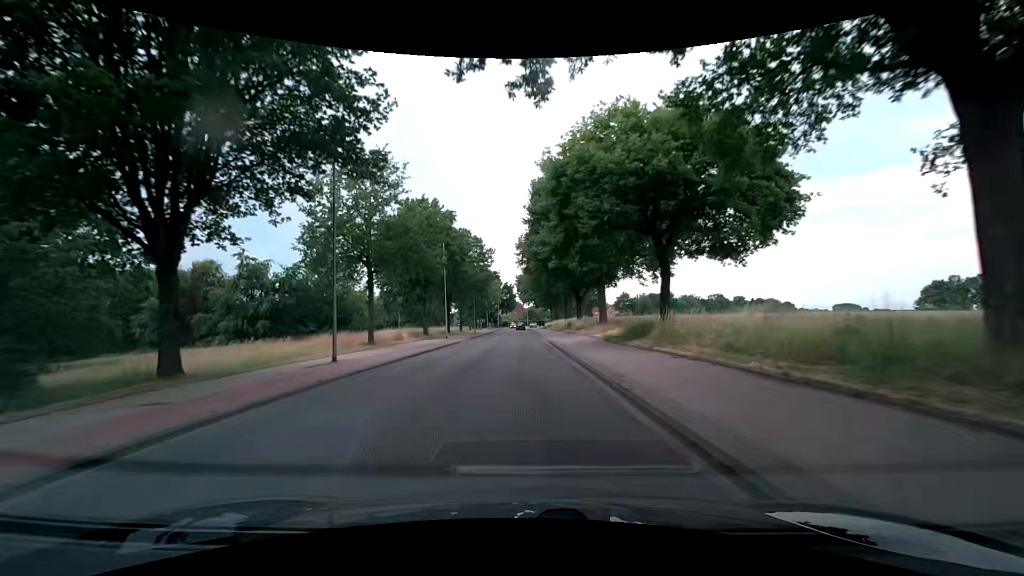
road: secondary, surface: asphalt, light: Day
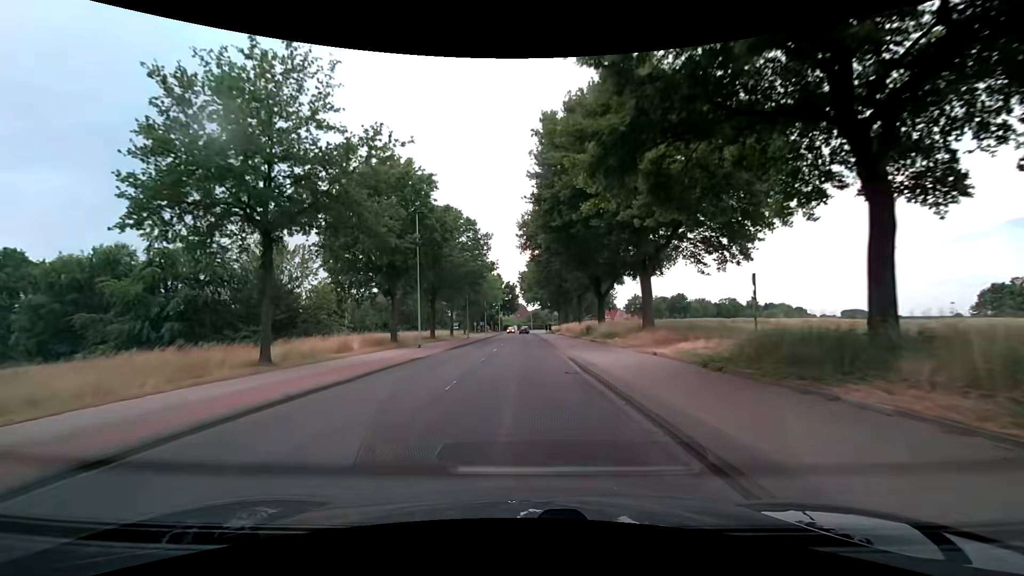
(0.0, +15.3) m; -1°
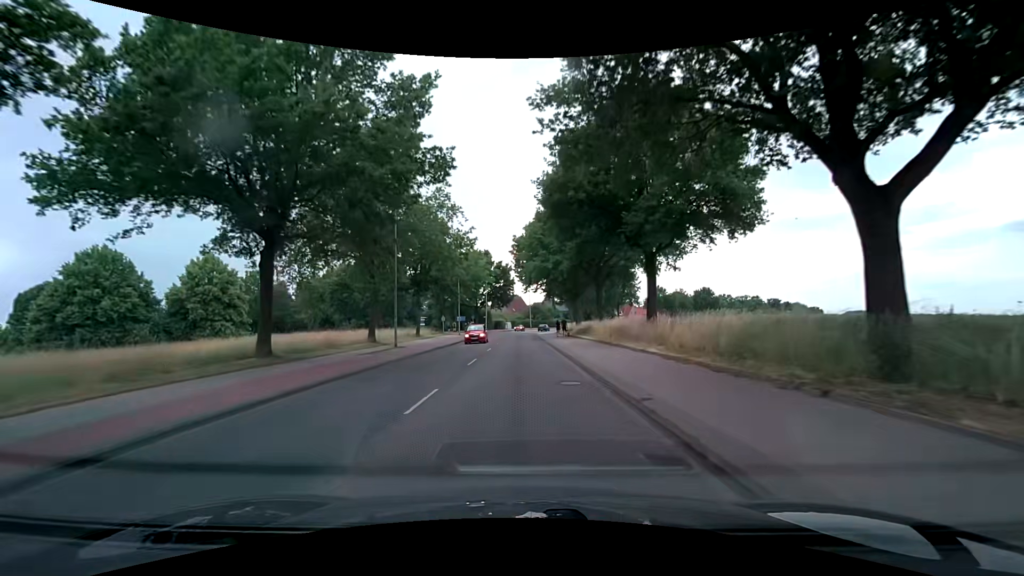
(+0.4, +38.2) m; +1°
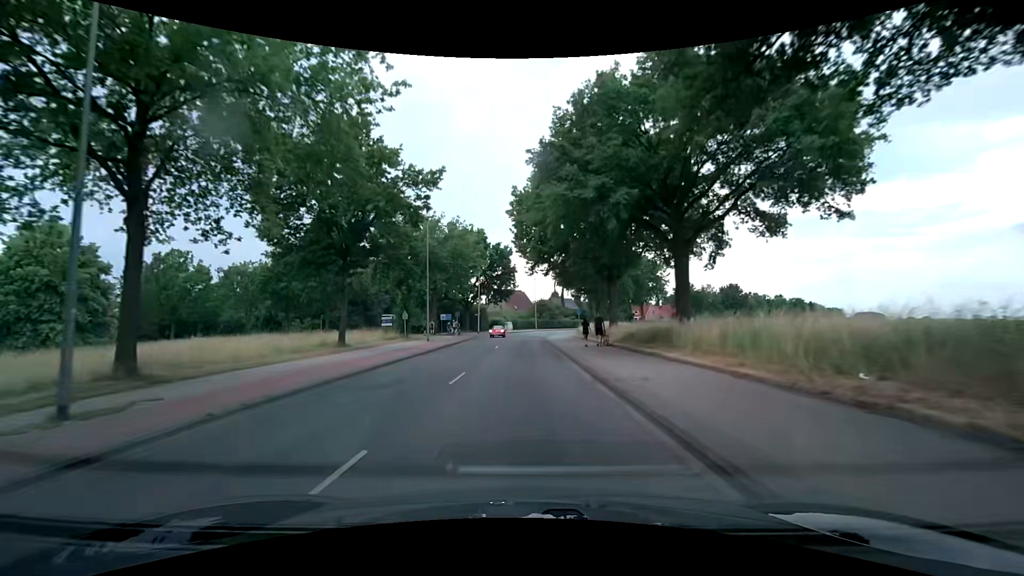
(0.0, +23.0) m; 0°
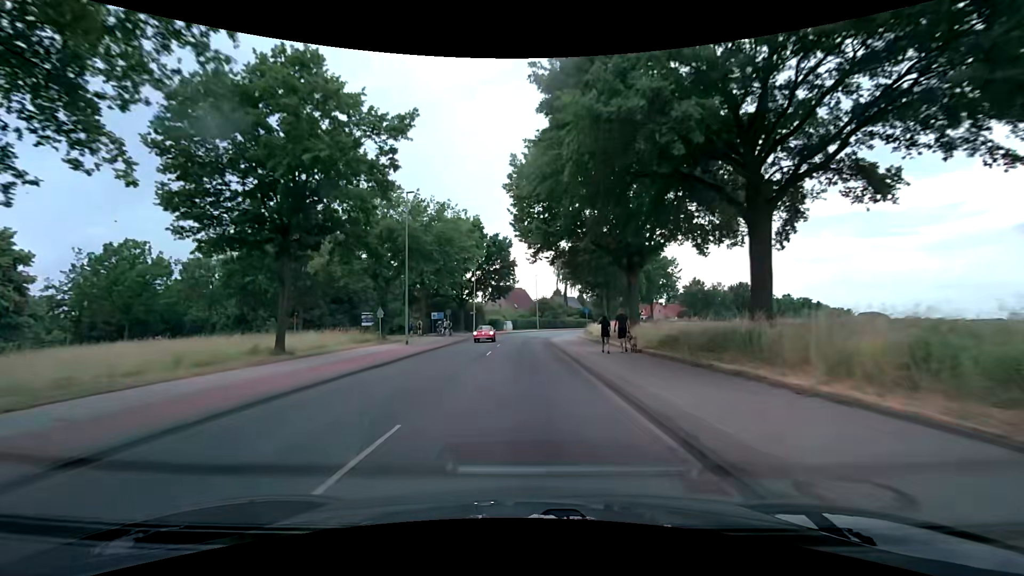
(-0.1, +7.7) m; -1°
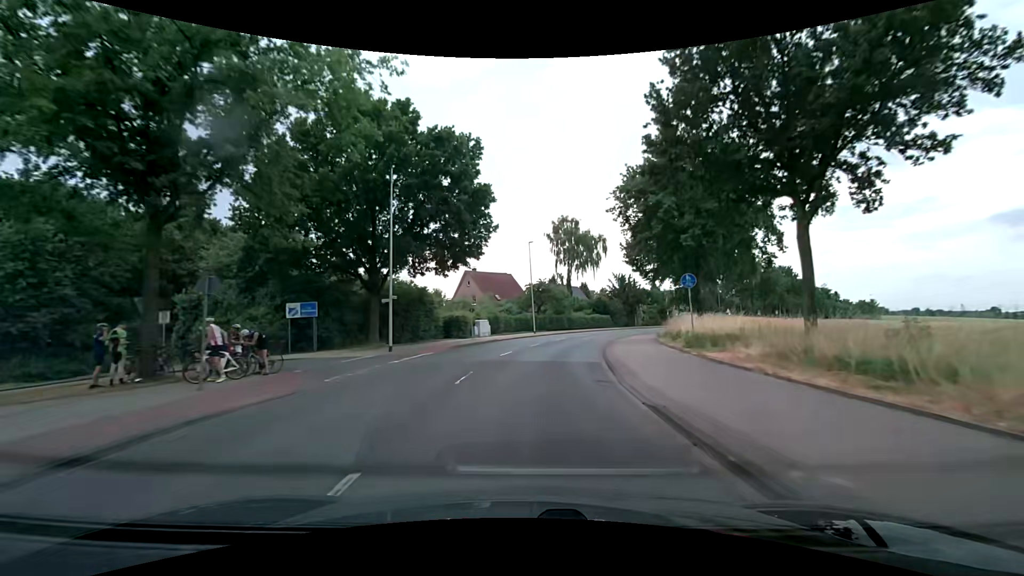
(+0.2, +38.3) m; +2°
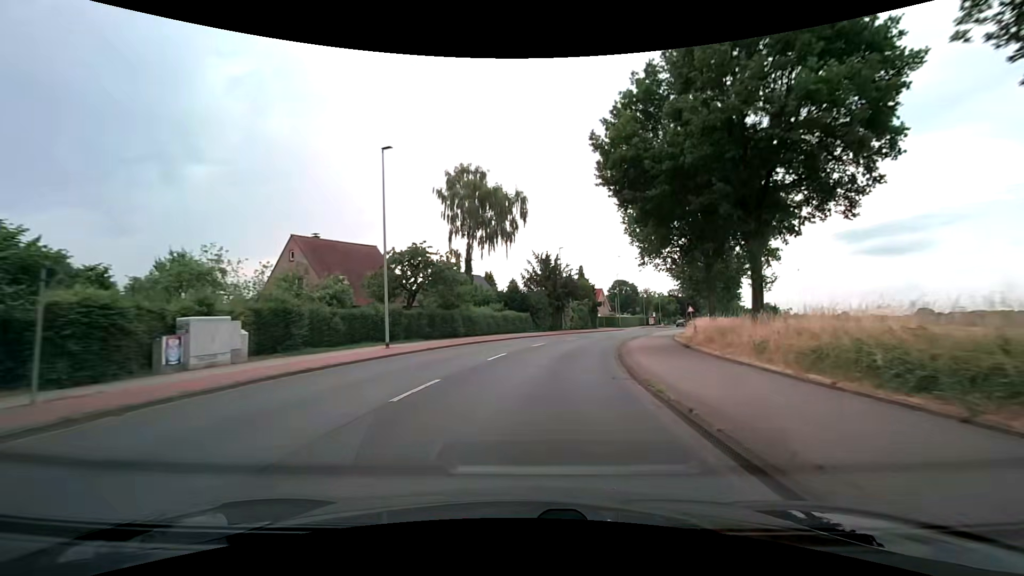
(+2.7, +30.3) m; +11°
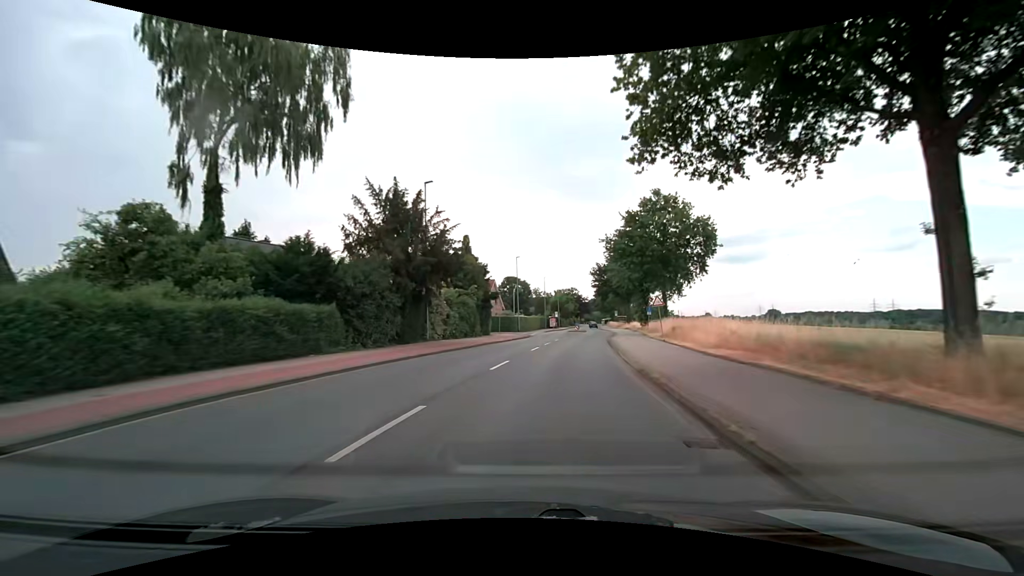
(+3.7, +30.1) m; +14°
(0, +10) (+1, +20) (+3, +30) (+5, +40) (+7, +49) (+8, +59) (+10, +69) (+11, +79) (+12, +89) (+13, +99) m
